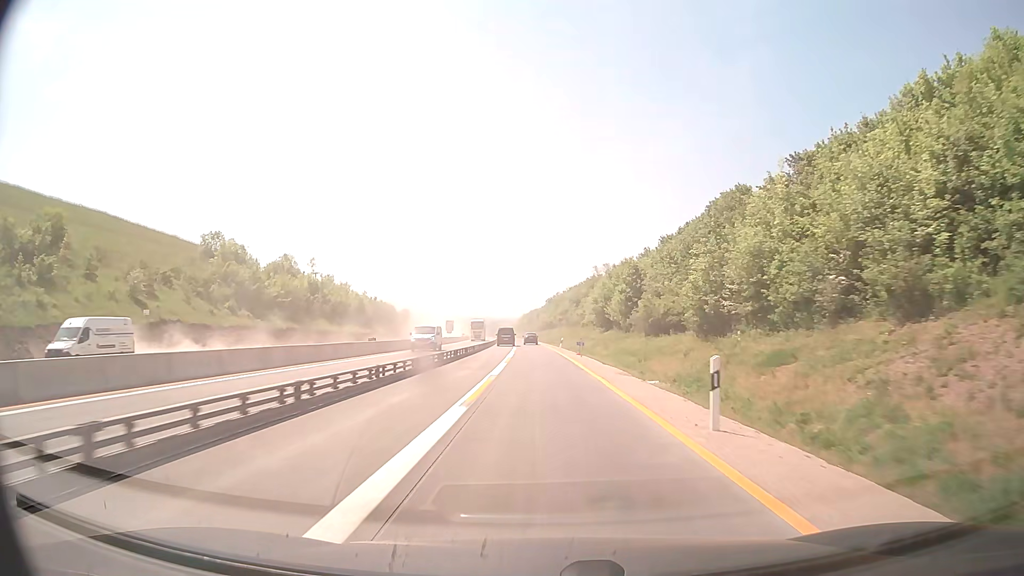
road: motorway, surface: concrete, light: Day
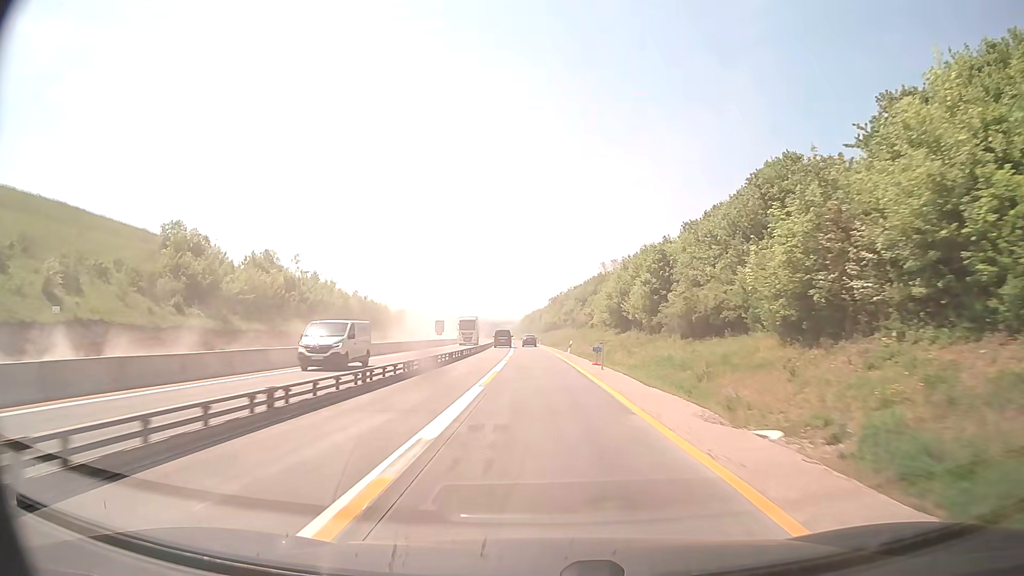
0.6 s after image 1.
(0.0, +13.1) m; 0°
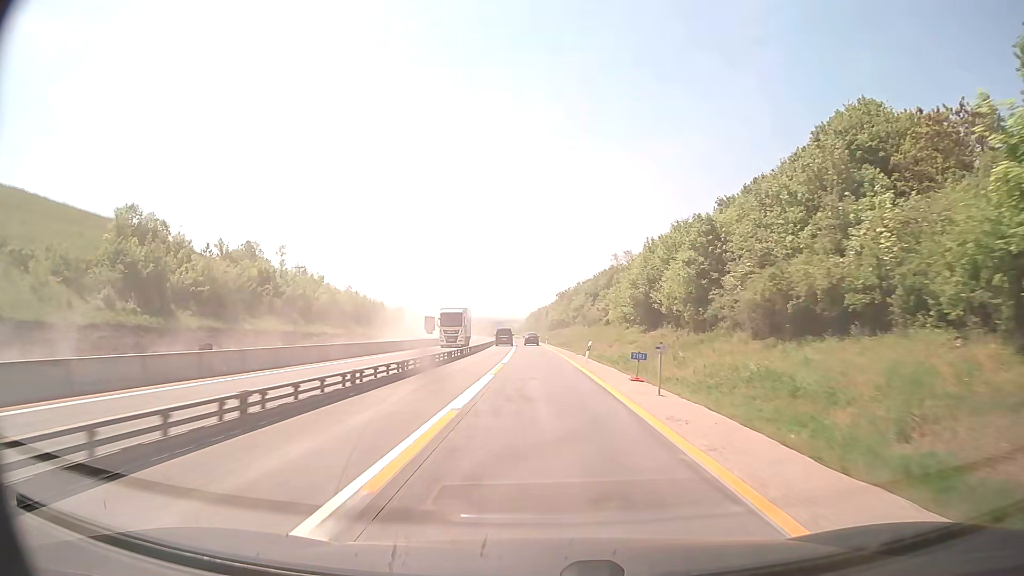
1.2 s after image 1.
(-0.1, +13.1) m; -1°
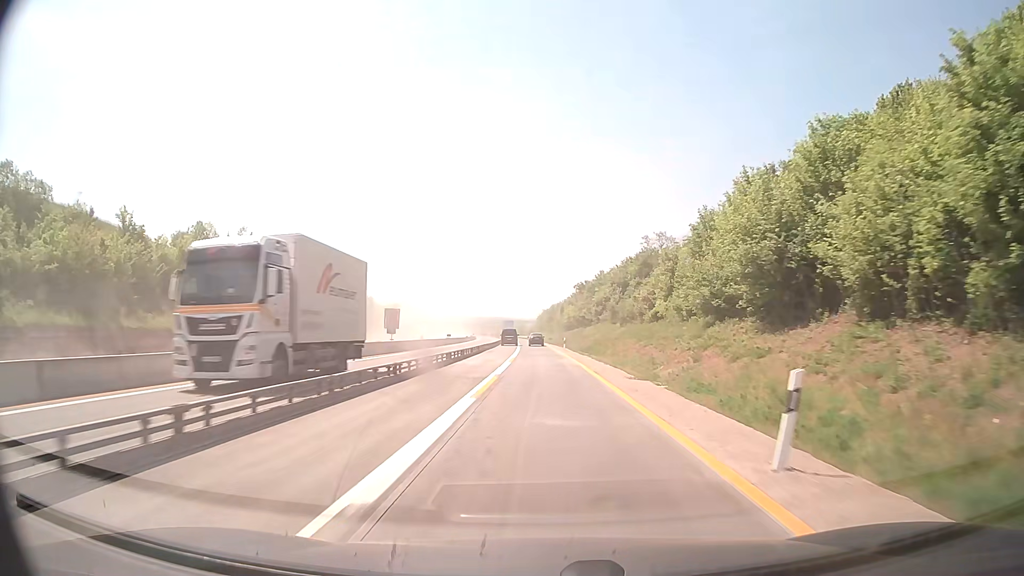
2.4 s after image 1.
(-0.2, +26.1) m; -1°
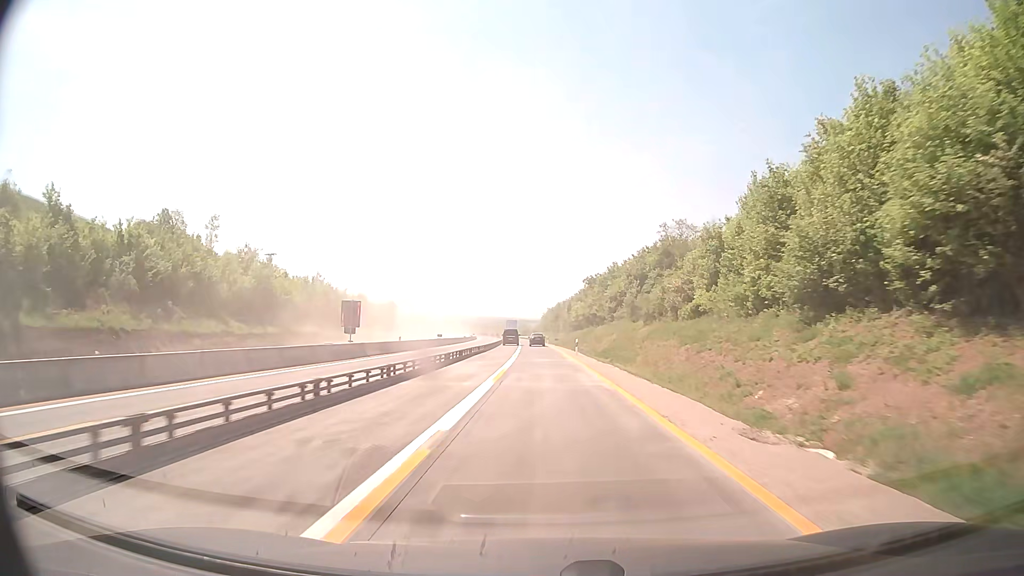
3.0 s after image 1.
(-0.1, +13.1) m; 0°
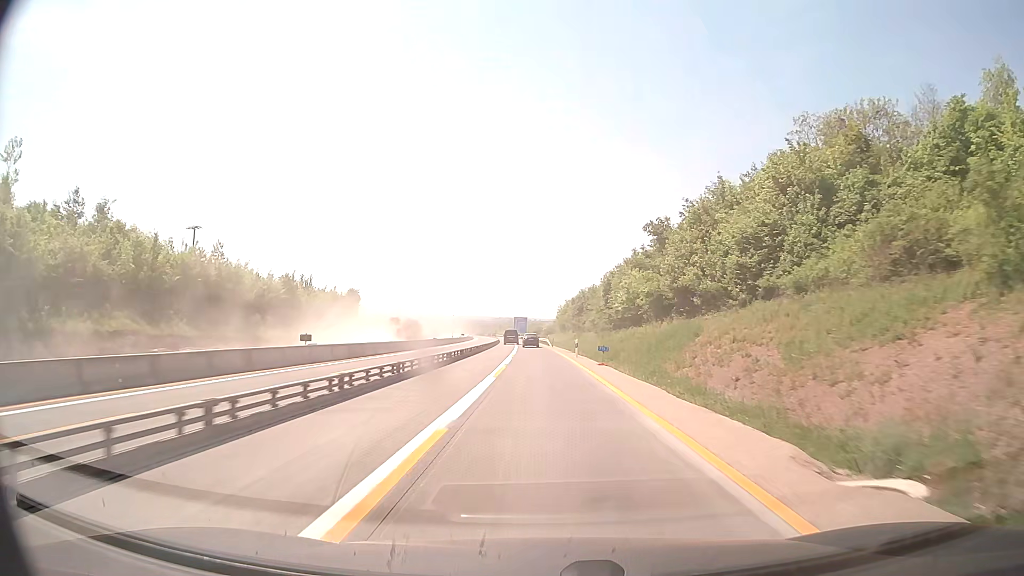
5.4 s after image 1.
(-0.4, +52.3) m; -1°
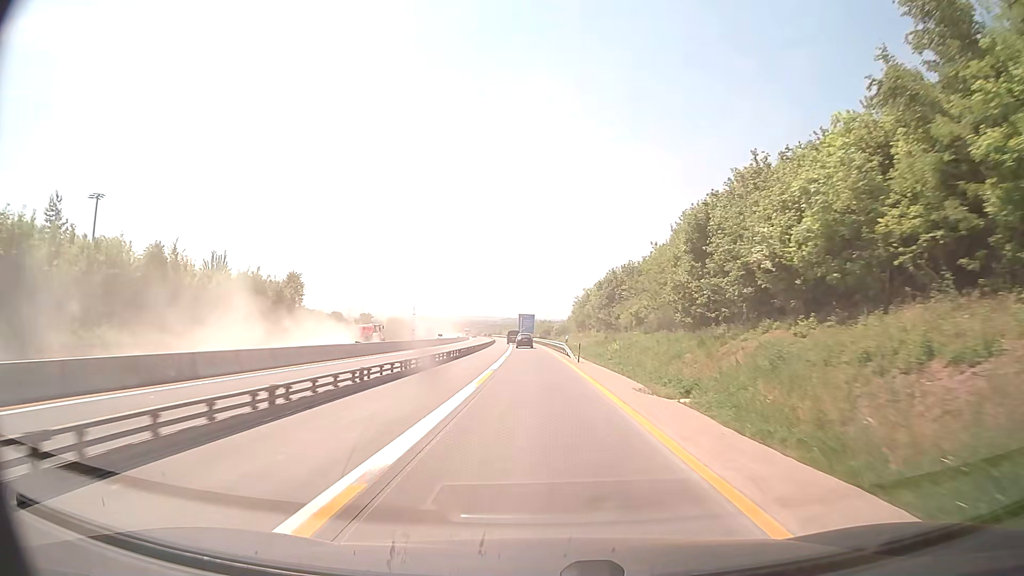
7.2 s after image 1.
(-0.2, +39.3) m; -1°
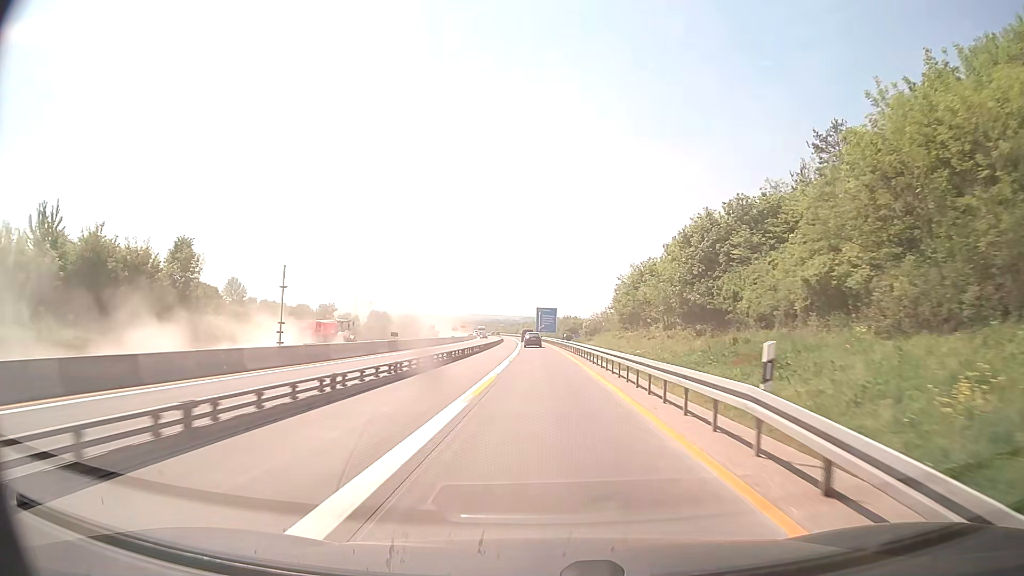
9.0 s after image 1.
(-0.6, +39.3) m; -2°
(0, +10) (0, +20) (0, +30) (0, +40) (0, +50) (-1, +60) (-1, +70) (-1, +80) (-1, +90) (-2, +100) m
